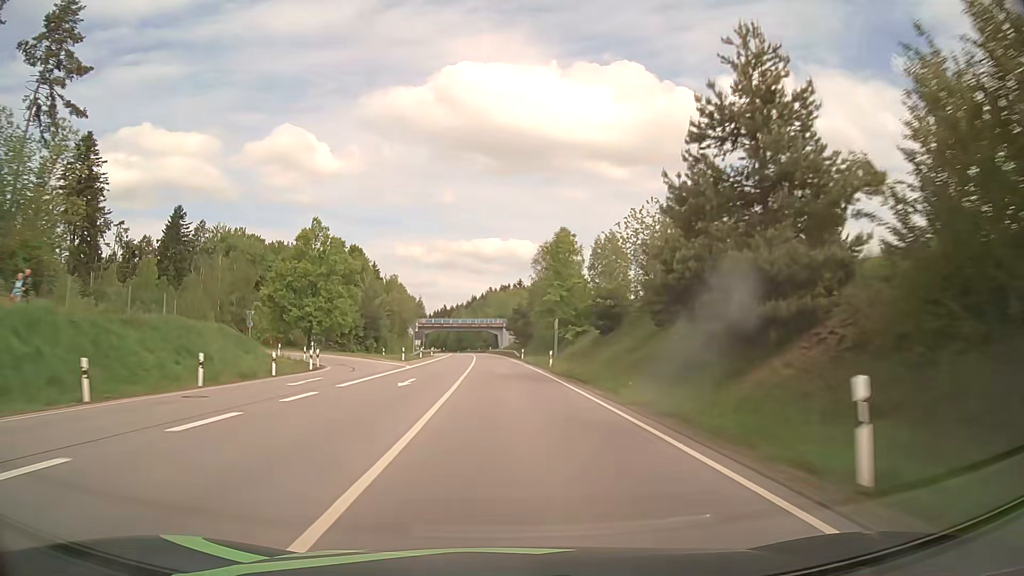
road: primary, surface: asphalt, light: Day
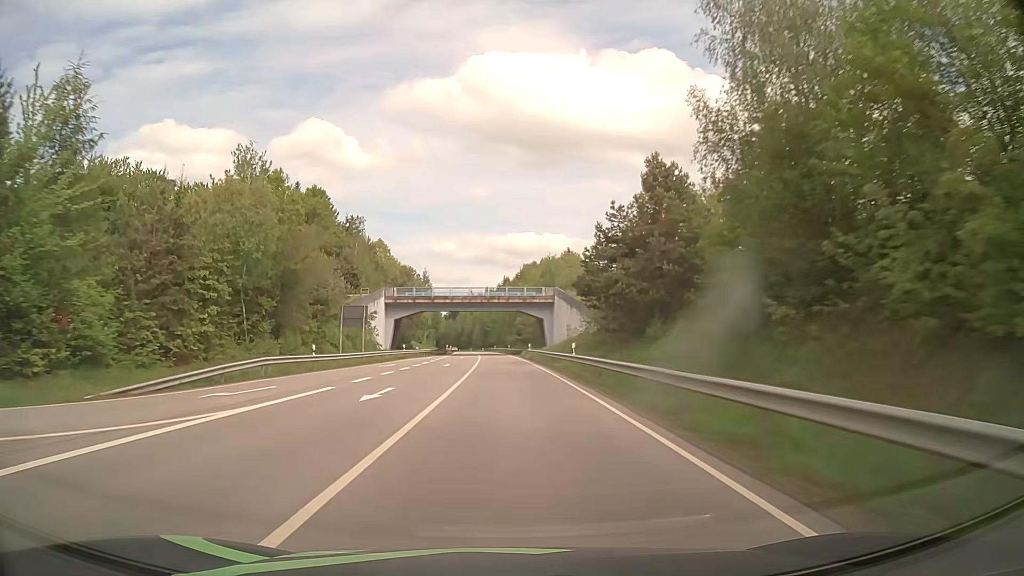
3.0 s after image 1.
(-2.1, +81.0) m; -3°
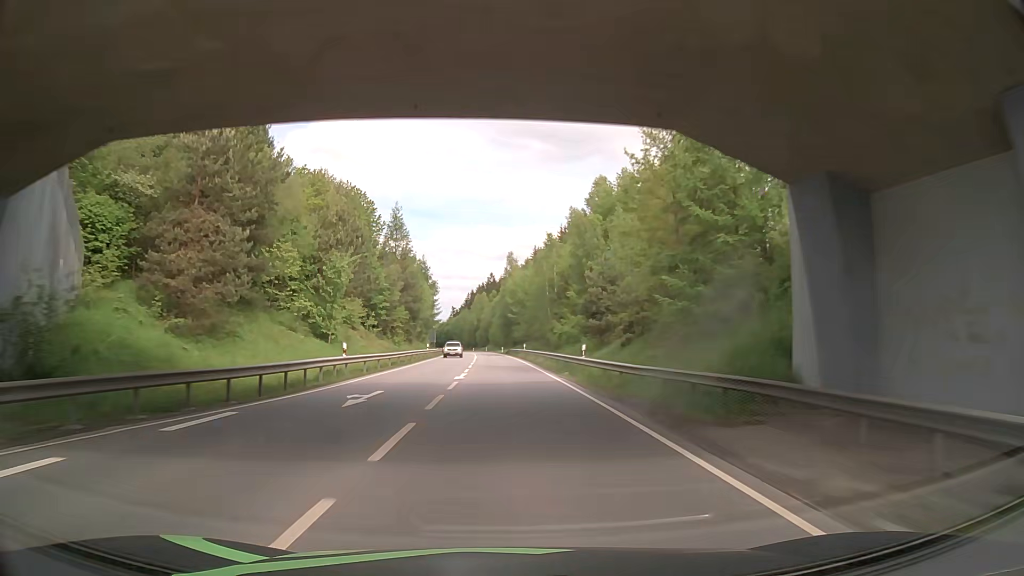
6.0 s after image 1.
(-1.8, +80.0) m; -3°
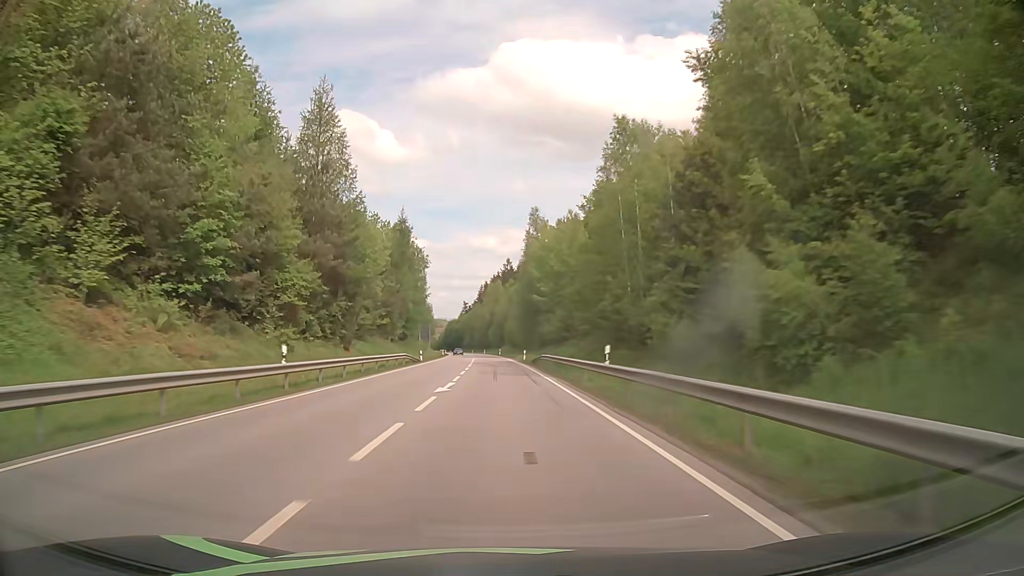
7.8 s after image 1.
(-0.4, +48.1) m; -1°
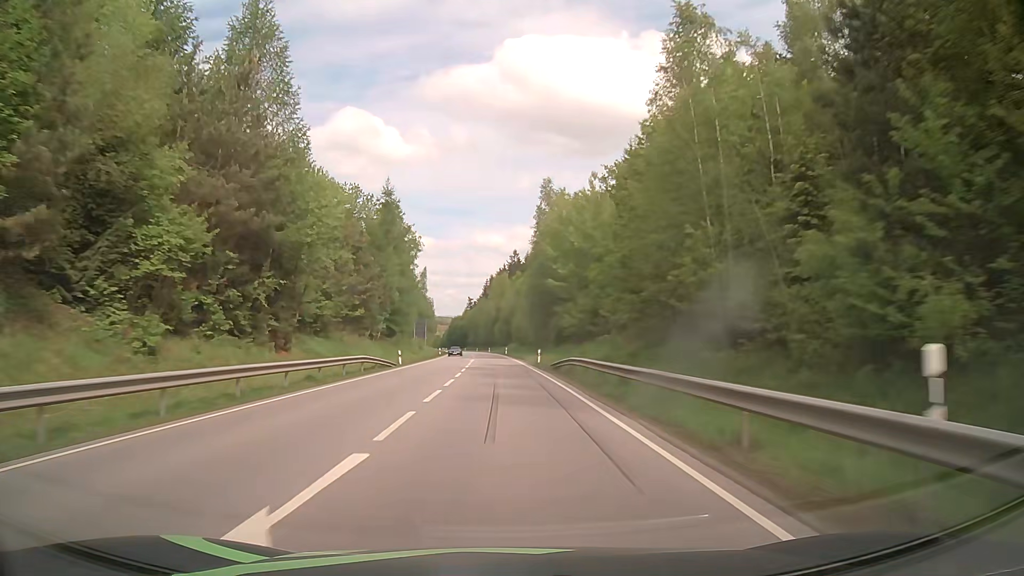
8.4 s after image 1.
(-0.1, +16.1) m; -1°
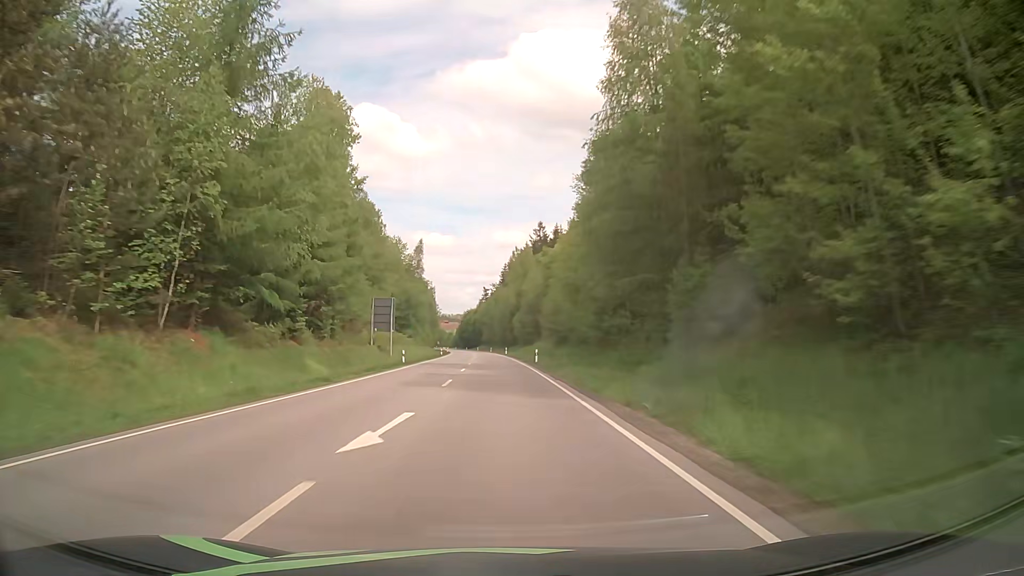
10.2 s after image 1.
(-0.6, +48.7) m; -2°
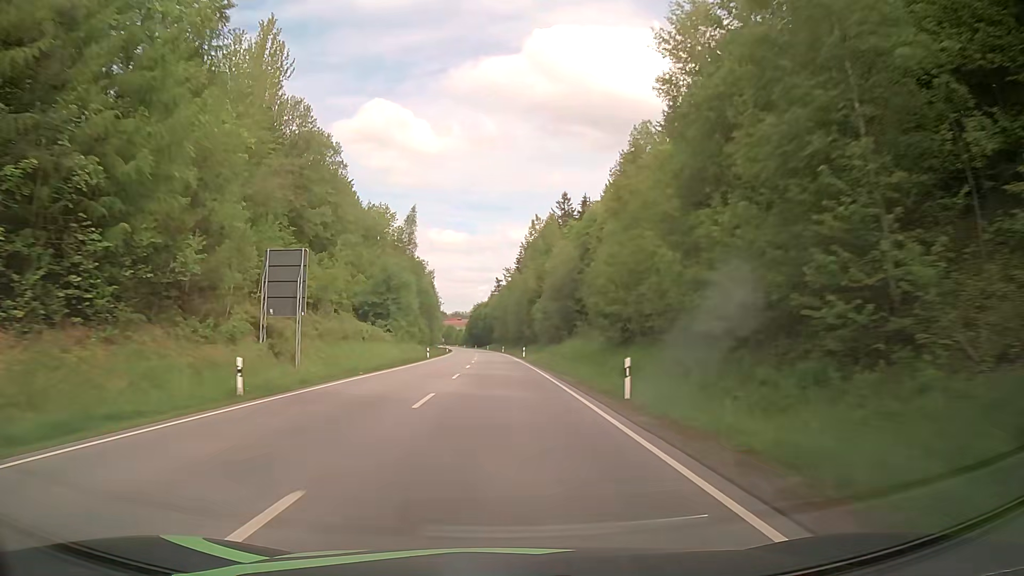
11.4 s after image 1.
(-0.4, +32.0) m; -1°
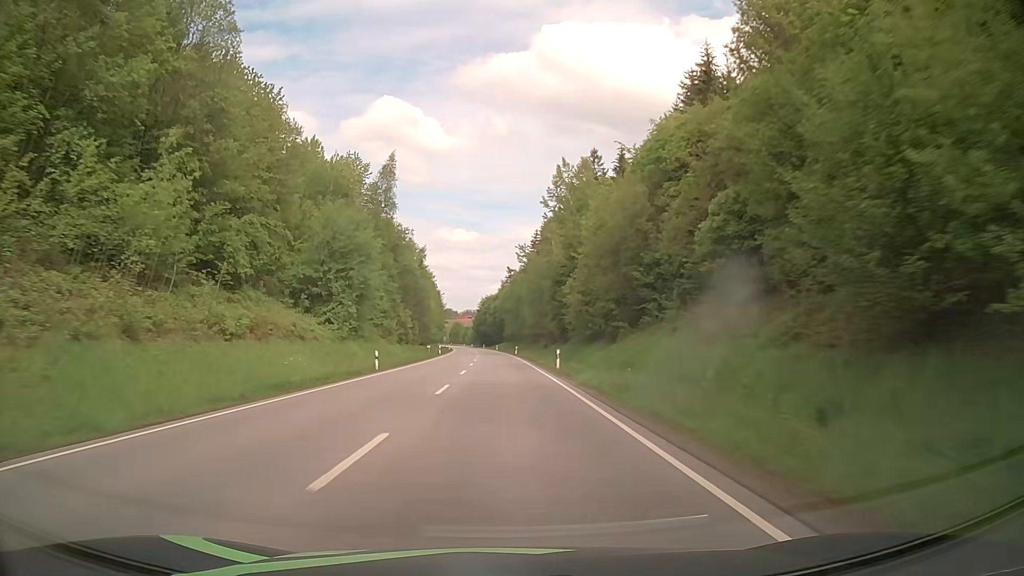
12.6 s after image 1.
(-0.2, +31.4) m; -1°
(0, +10) (0, +20) (0, +30) (0, +40) (-1, +50) (-1, +60) (-1, +70) (-2, +80) (-2, +90) (-3, +100) m
